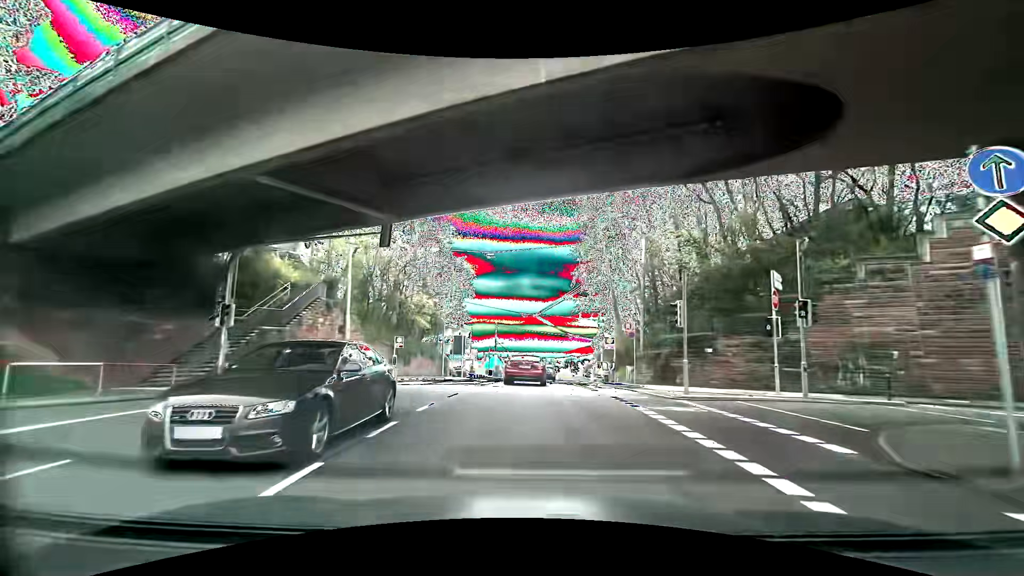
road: secondary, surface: asphalt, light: Day
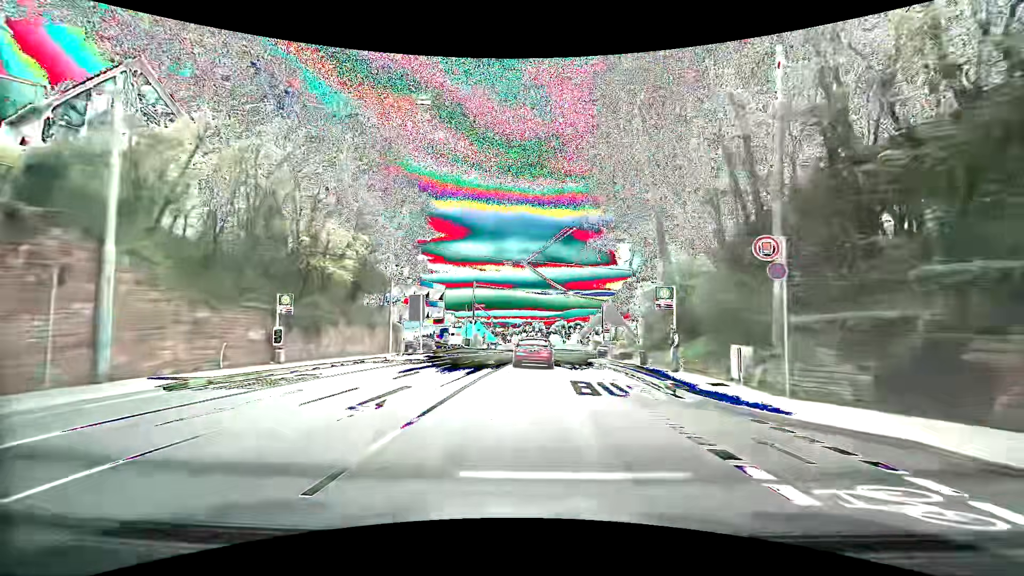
(+0.1, +18.8) m; +2°
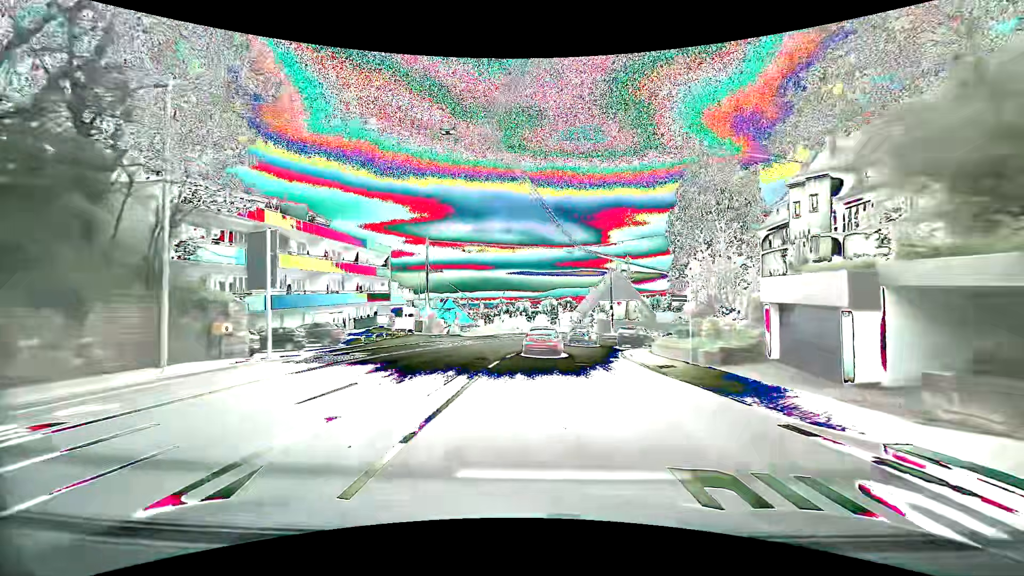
(+0.1, +24.6) m; +1°
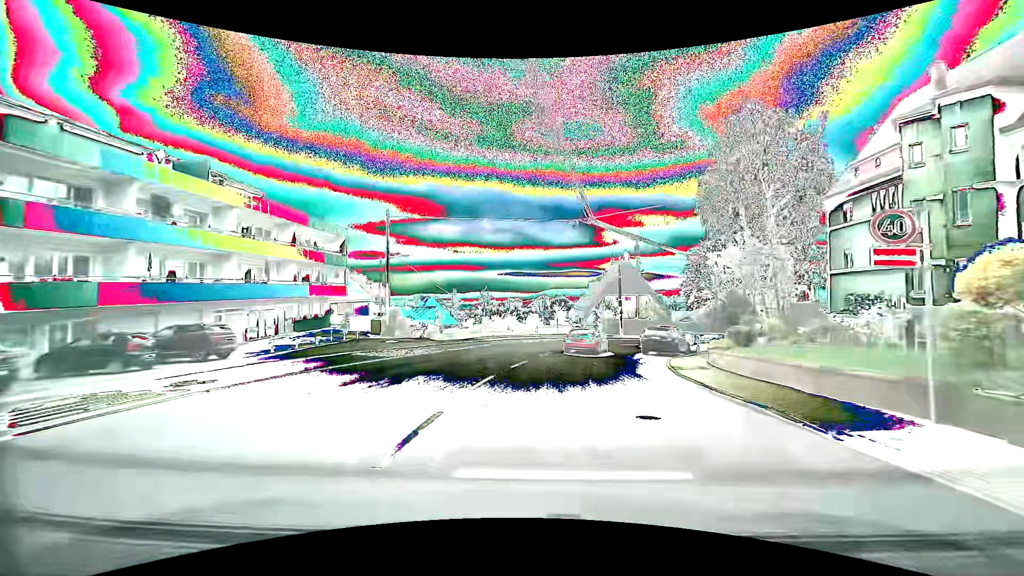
(+0.2, +11.6) m; +1°
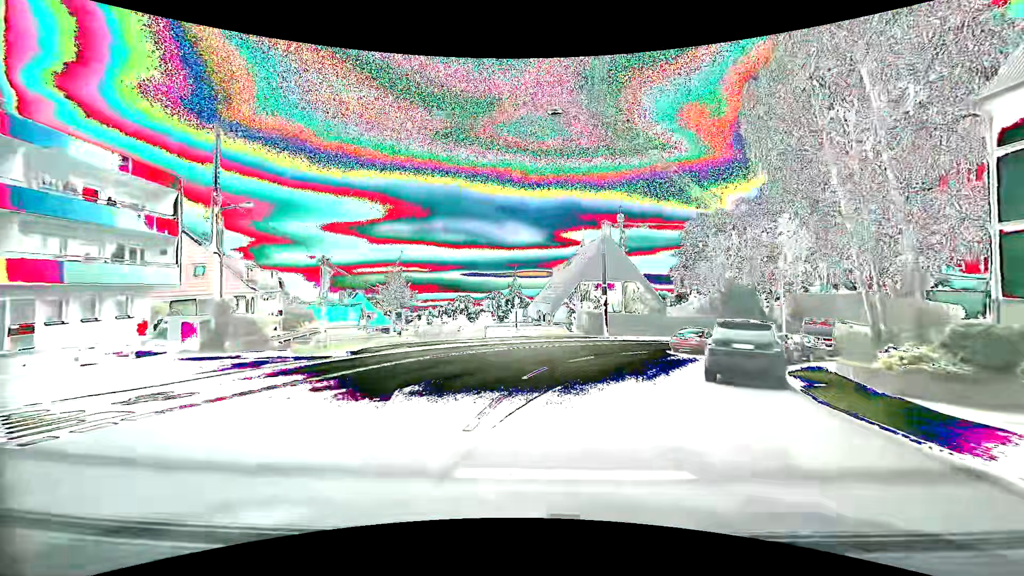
(+0.6, +16.6) m; +6°
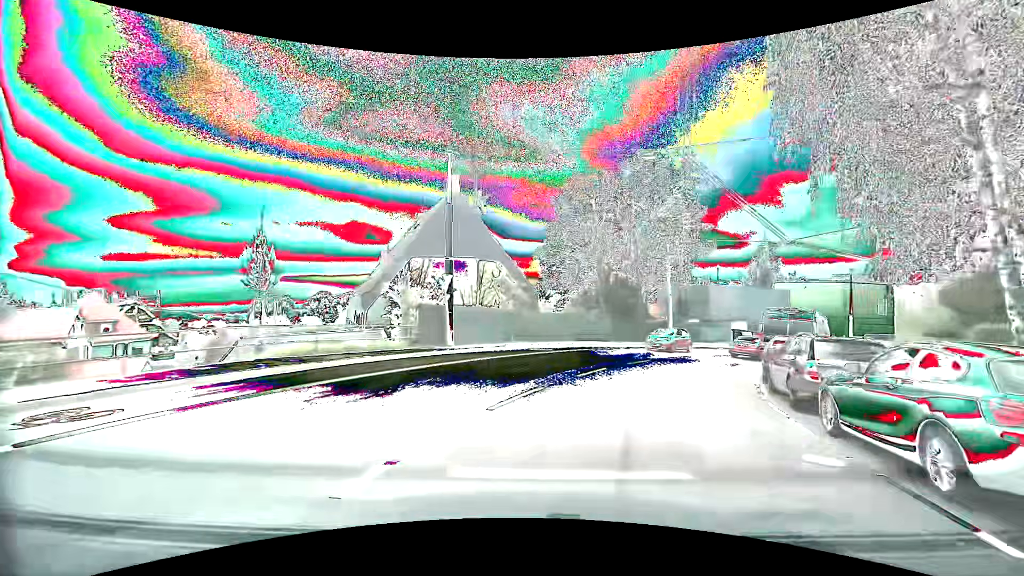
(+1.9, +16.0) m; +16°
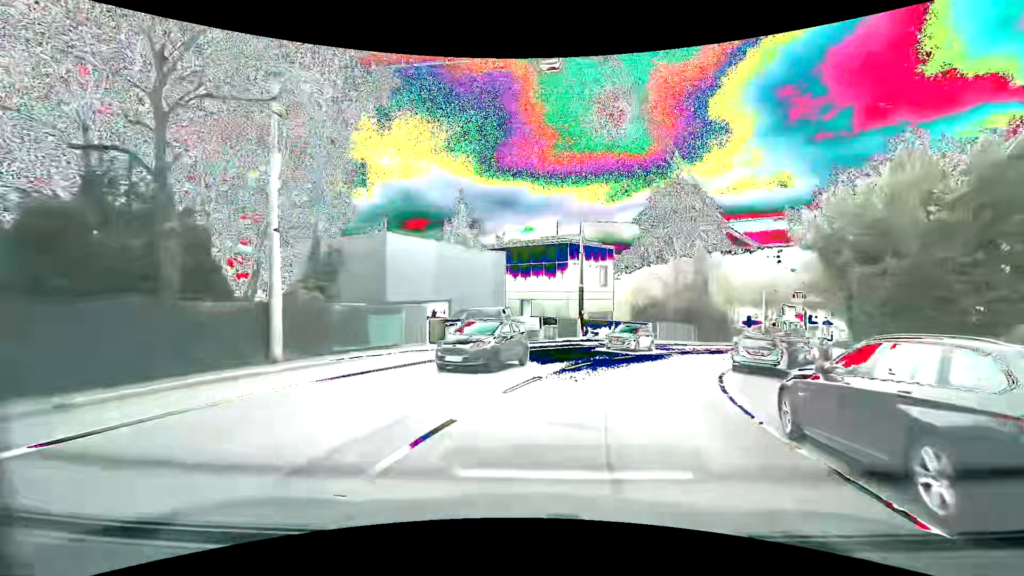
(+8.7, +25.4) m; +35°
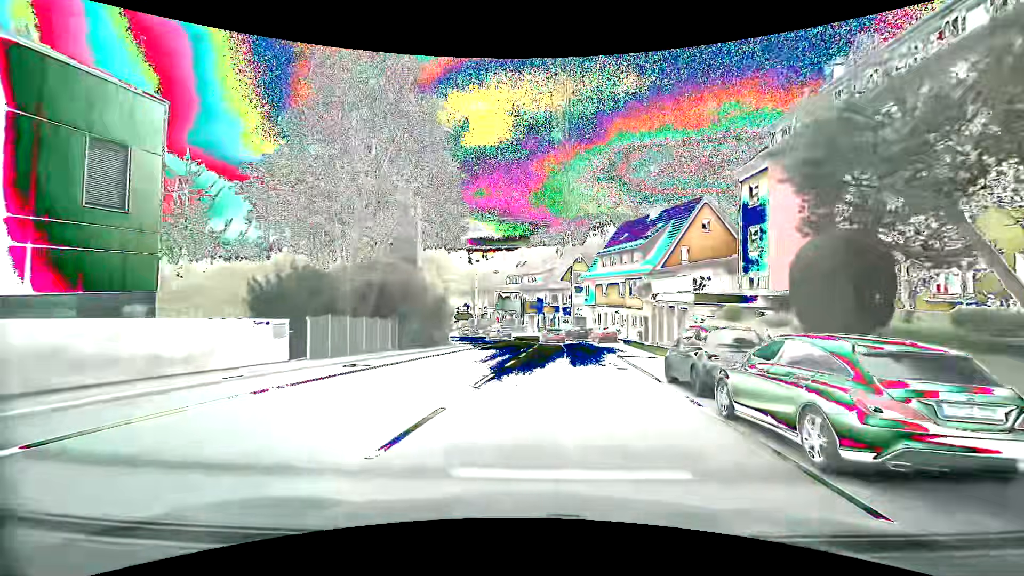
(+8.0, +26.5) m; +33°
(+1, +10) (+2, +20) (+3, +30) (+4, +40) (+3, +50) (+1, +59) (-5, +68) (-13, +74) (-22, +77) (-32, +77) m
